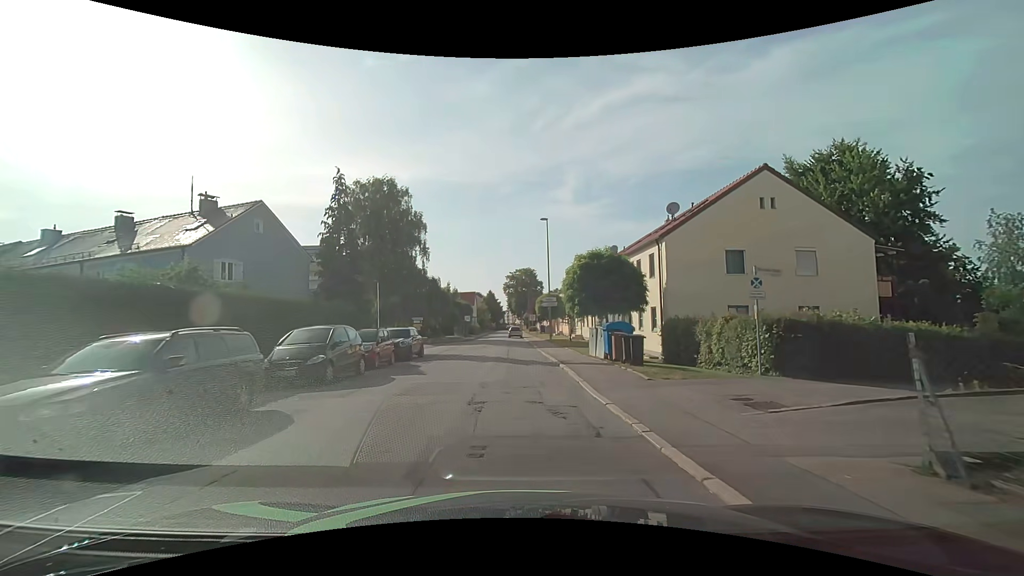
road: residential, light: Day
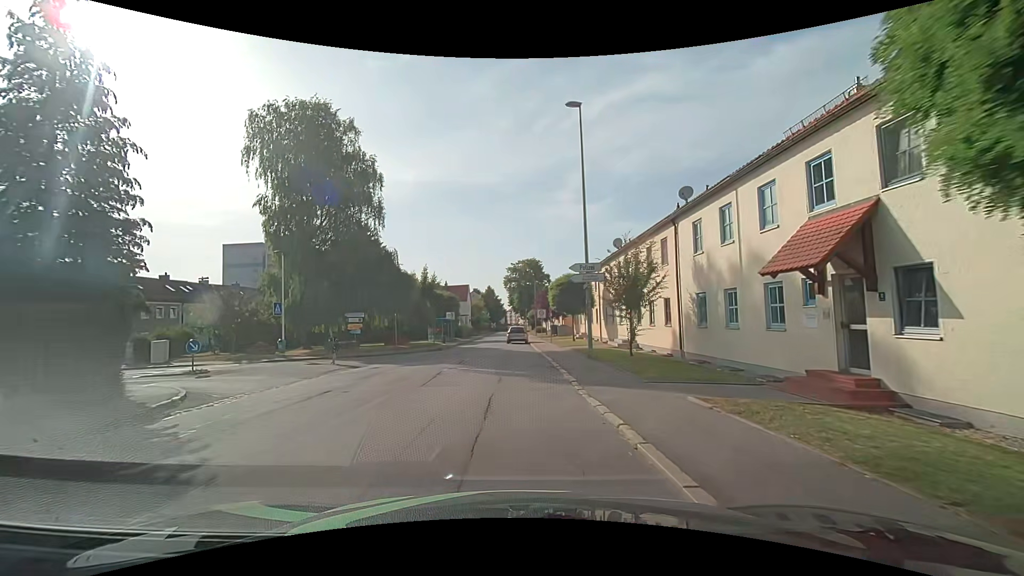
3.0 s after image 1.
(+0.1, +21.3) m; 0°
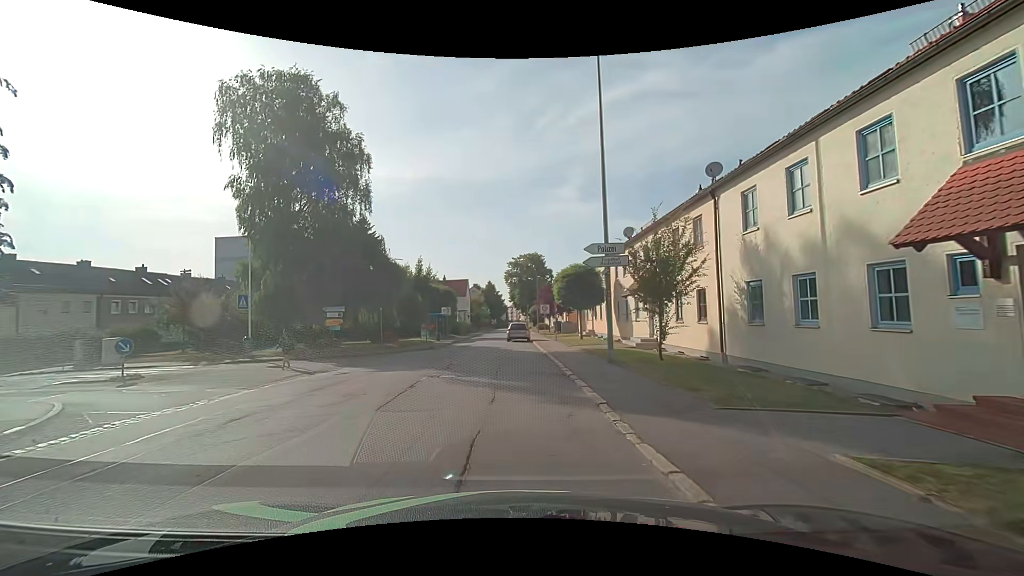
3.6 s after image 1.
(-0.1, +3.9) m; -2°
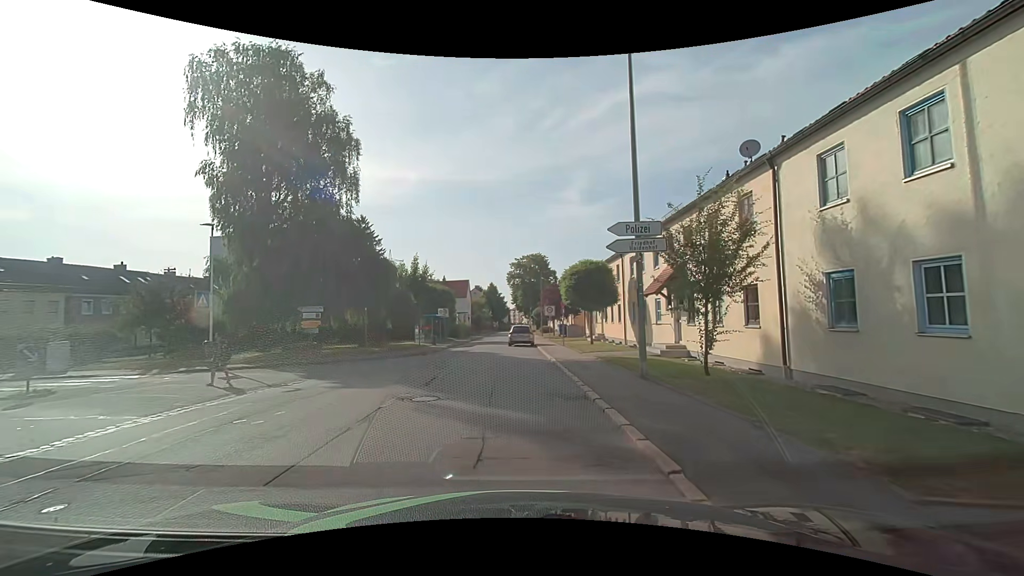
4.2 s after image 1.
(+0.1, +3.5) m; +1°
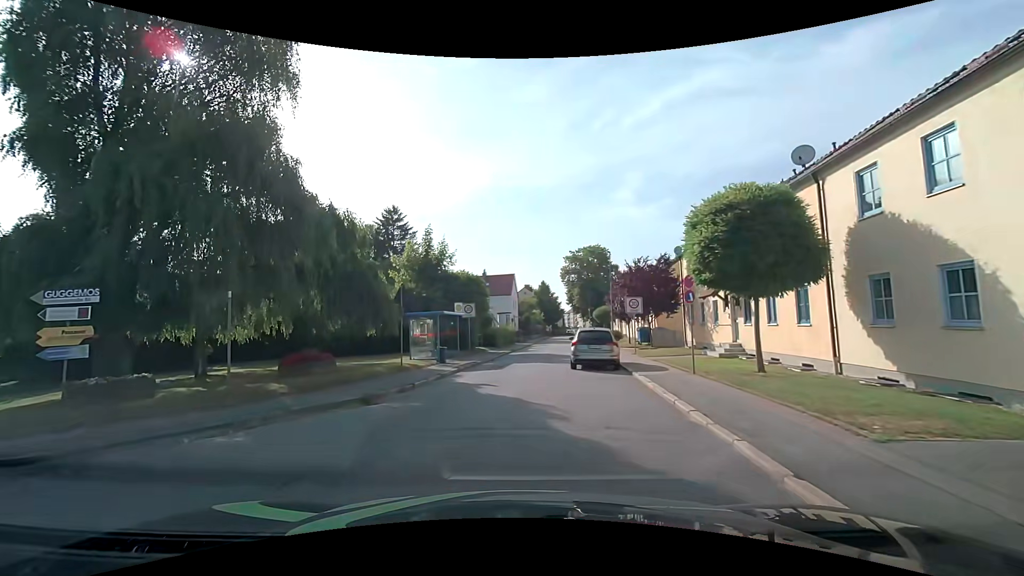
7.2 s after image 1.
(-0.5, +16.2) m; -6°
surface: asphalt
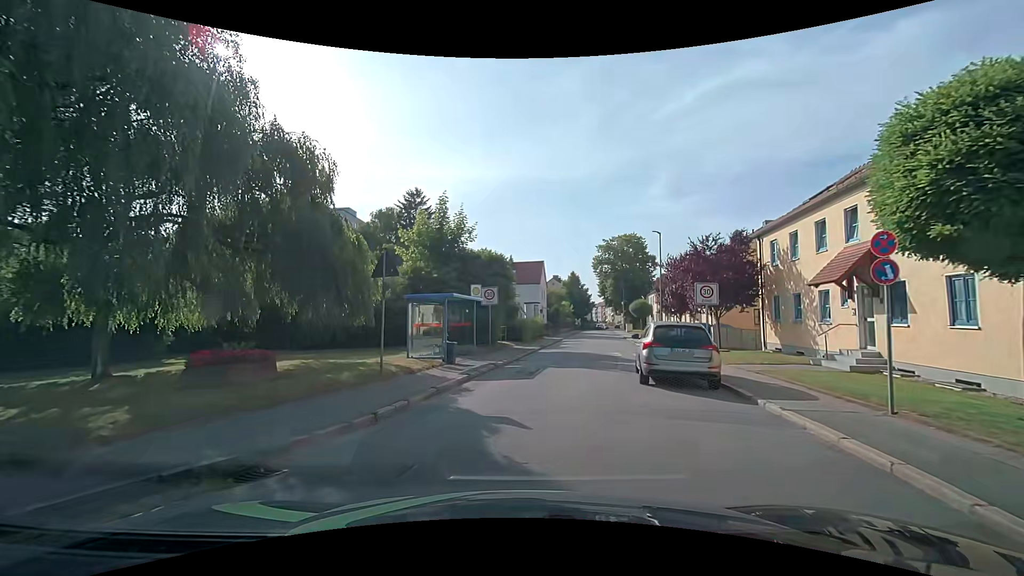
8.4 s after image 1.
(-0.3, +6.2) m; -4°
(0, +10) (+3, +20) (+6, +29) (+8, +39) (+10, +49) (+11, +59) (+13, +69) (+15, +78) (+16, +88) (+18, +98) m
